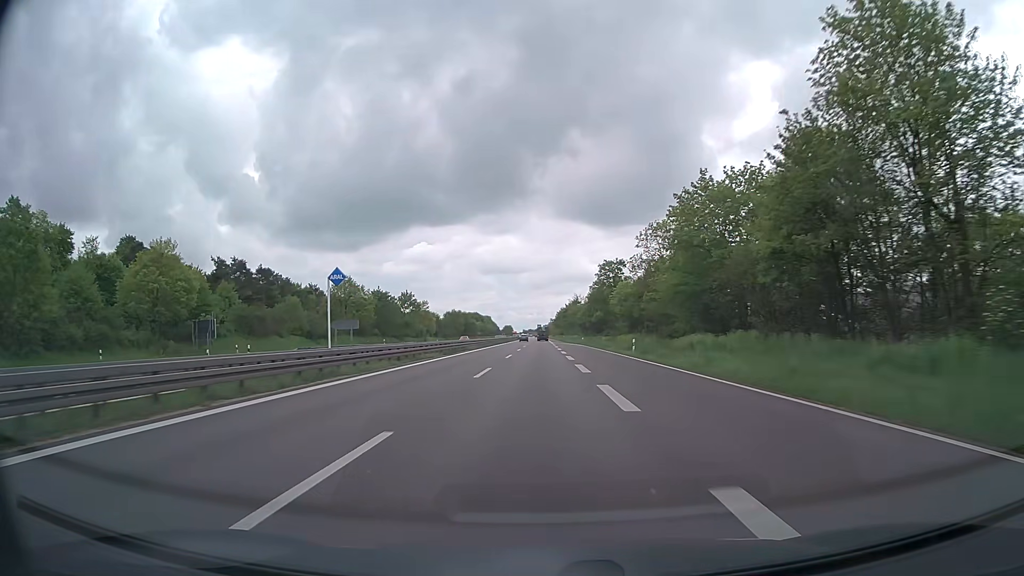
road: trunk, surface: asphalt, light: Day
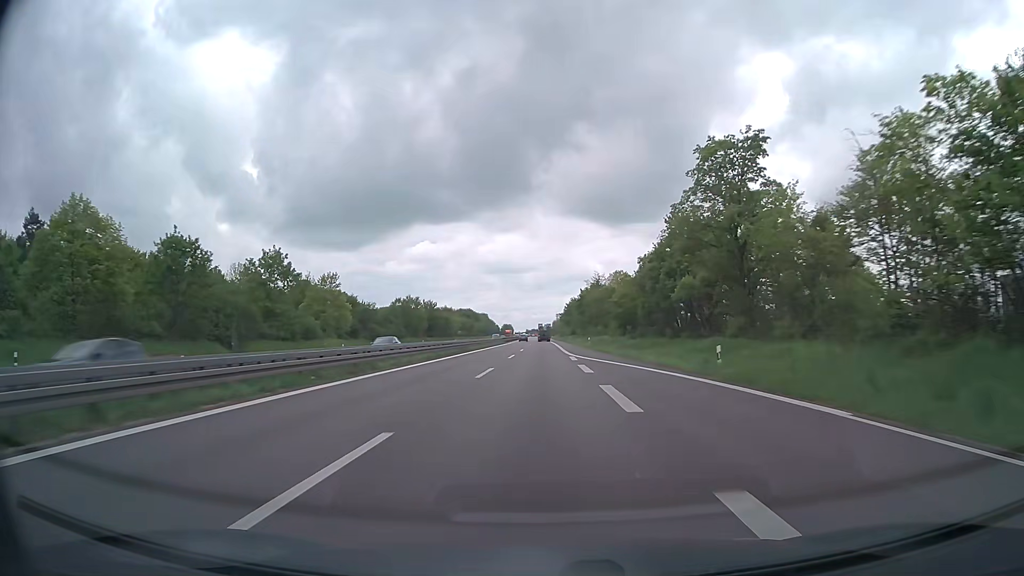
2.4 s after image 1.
(-0.1, +72.5) m; 0°
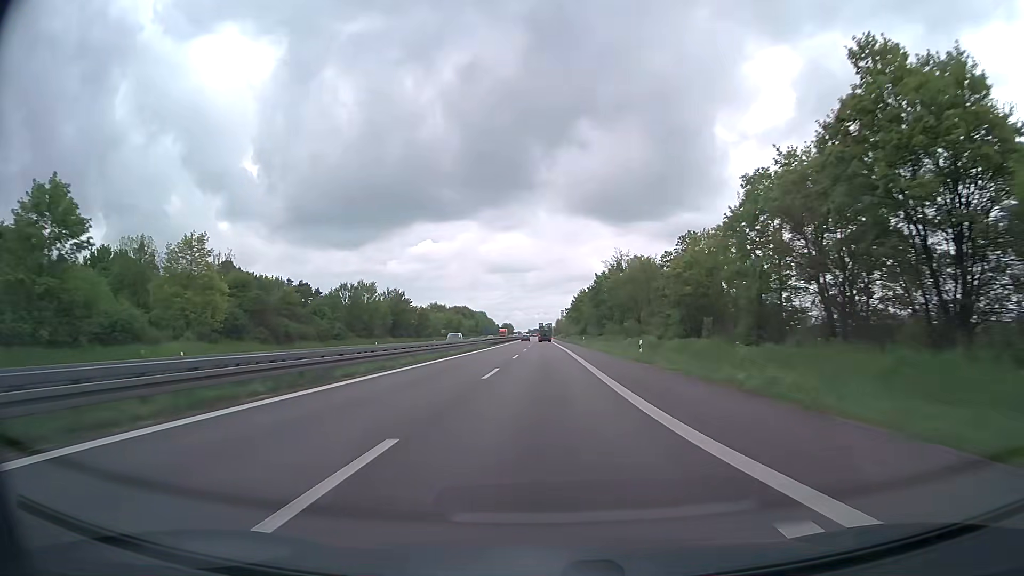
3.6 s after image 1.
(-0.1, +36.8) m; 0°
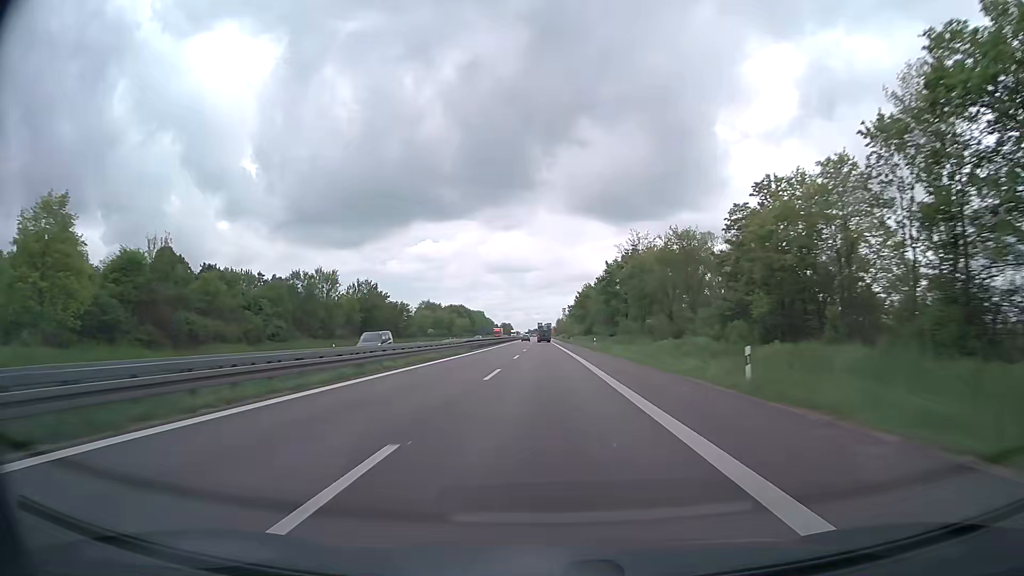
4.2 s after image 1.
(0.0, +18.5) m; 0°
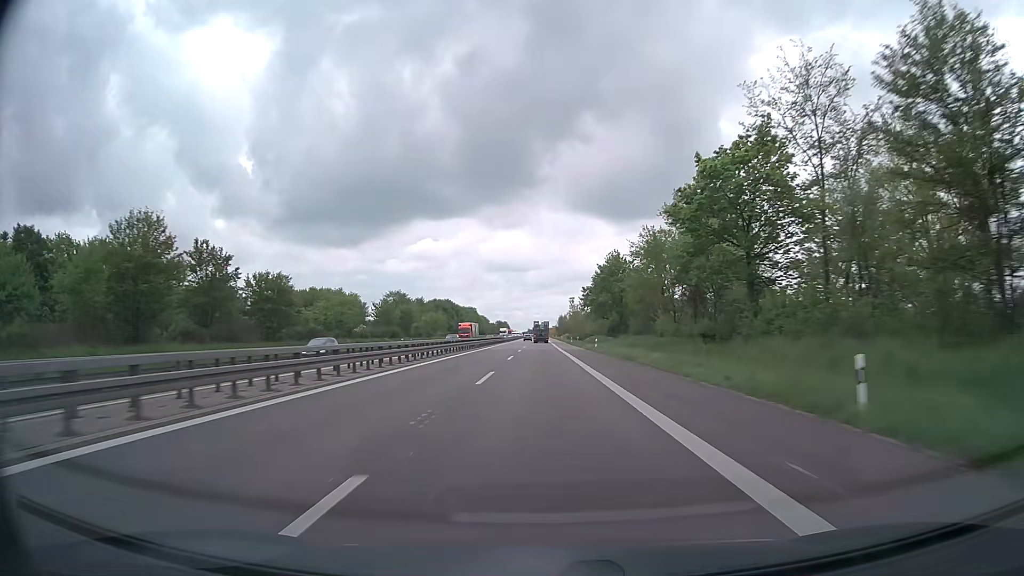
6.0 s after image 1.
(+0.1, +56.1) m; 0°
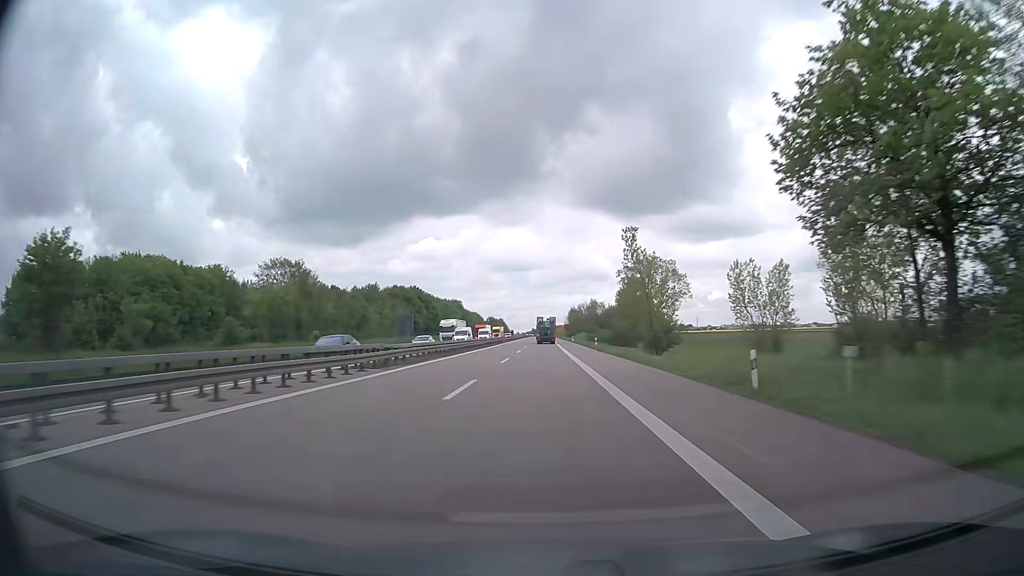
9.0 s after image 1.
(-0.2, +94.9) m; 0°
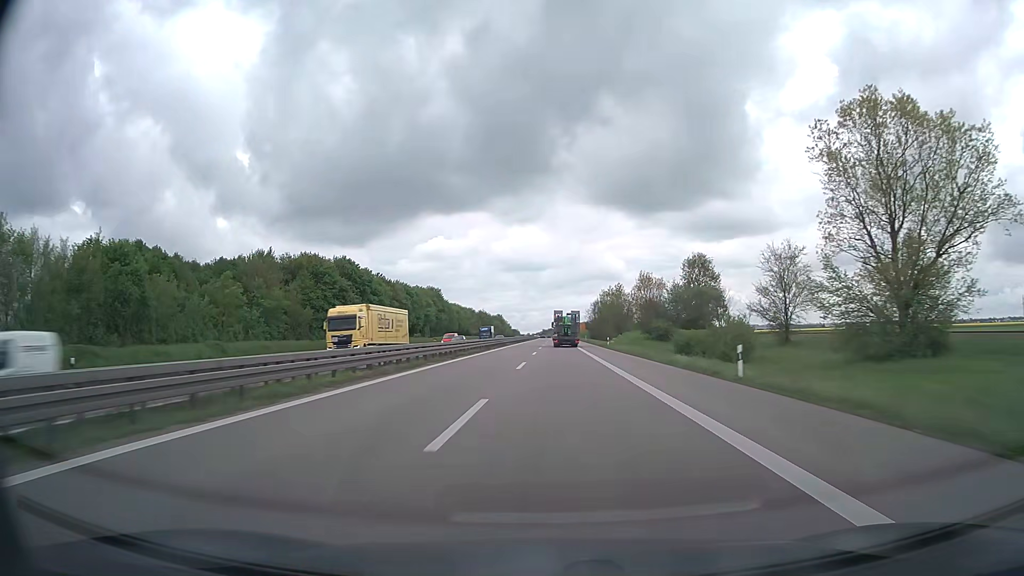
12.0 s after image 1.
(-0.7, +96.4) m; -1°
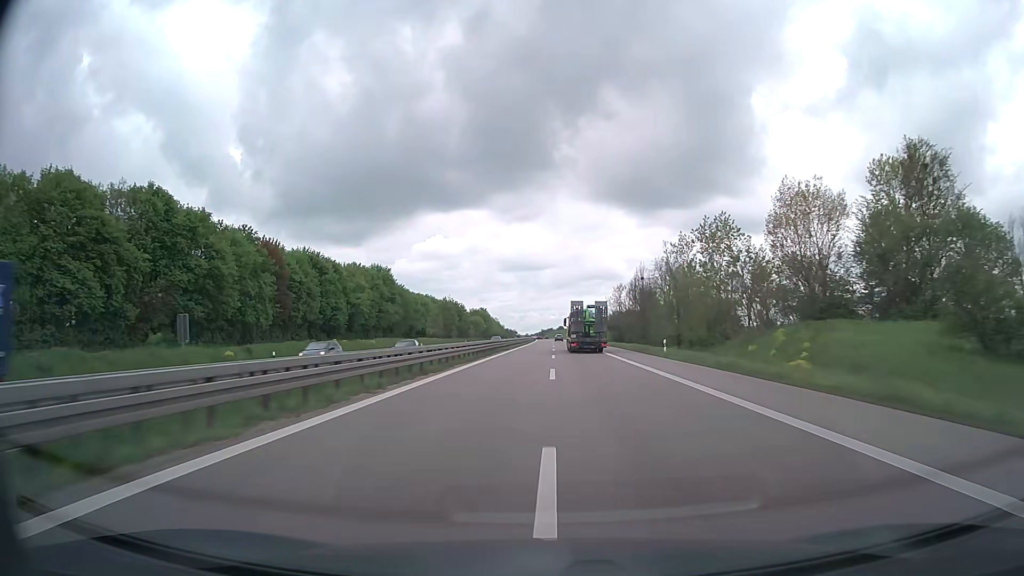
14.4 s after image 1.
(-0.2, +77.8) m; 0°
(0, +10) (0, +20) (0, +30) (0, +40) (0, +50) (0, +60) (0, +70) (0, +80) (0, +90) (0, +100) m
